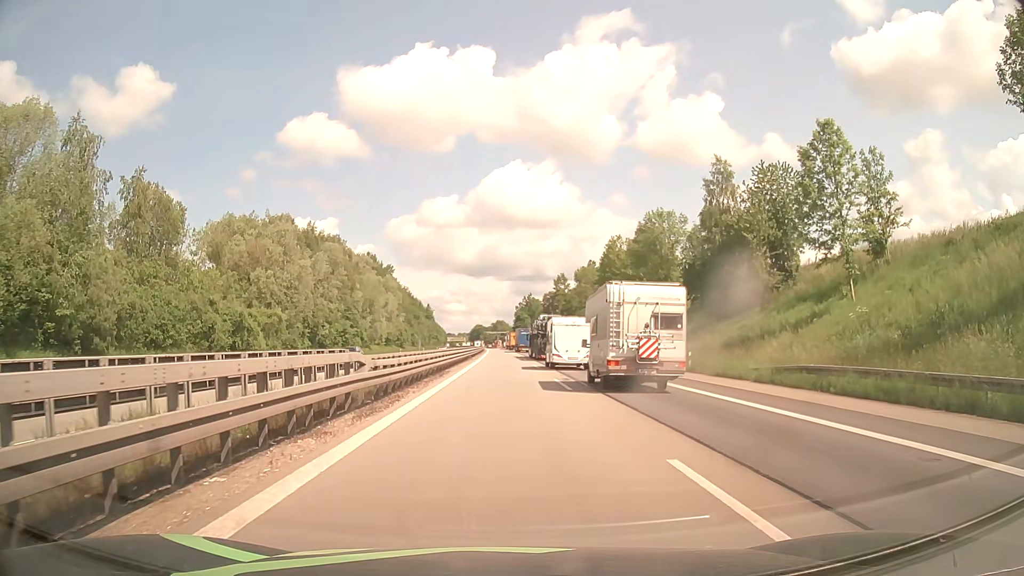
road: motorway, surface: asphalt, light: Day
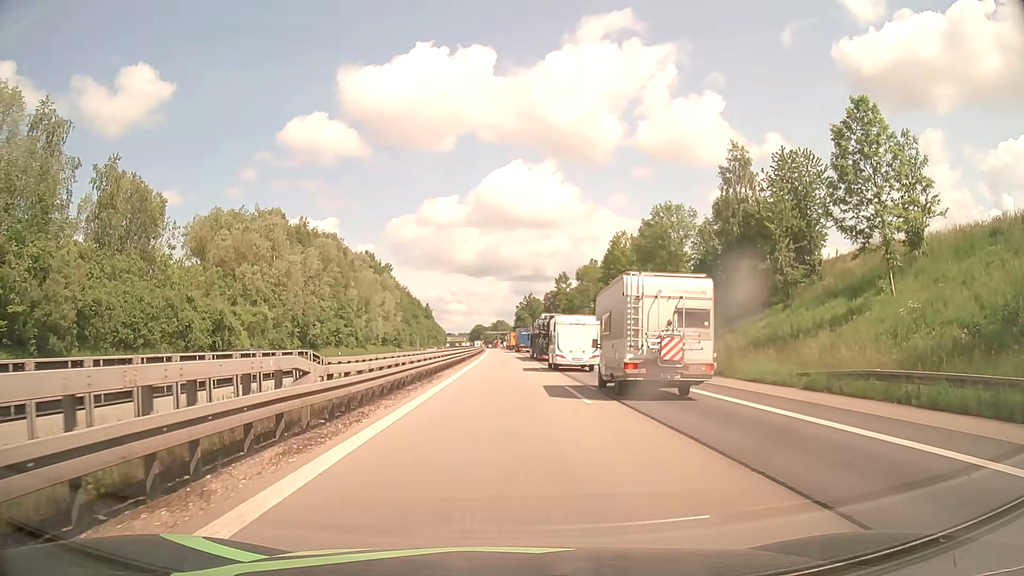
(0.0, +4.5) m; 0°
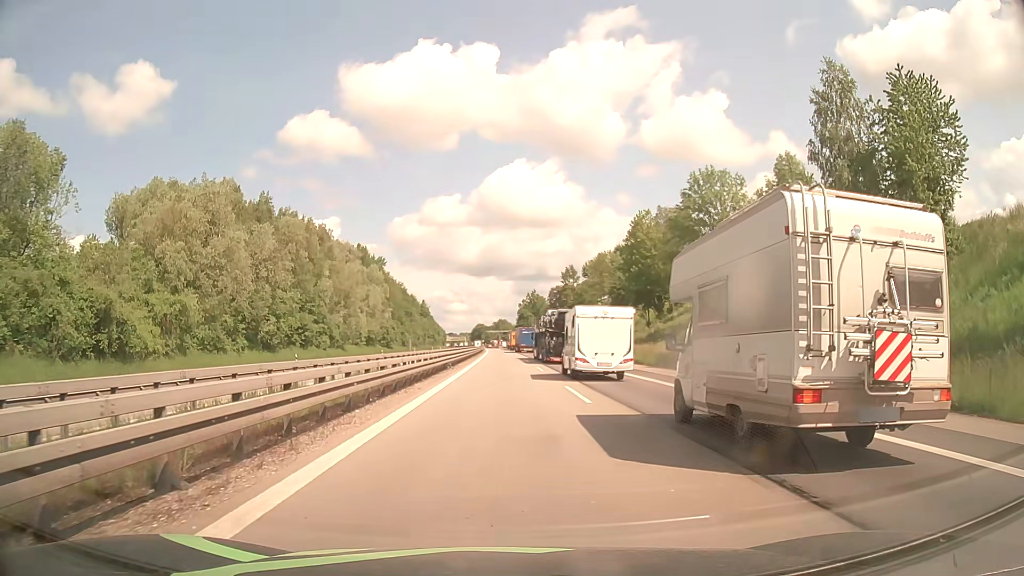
(0.0, +18.0) m; 0°
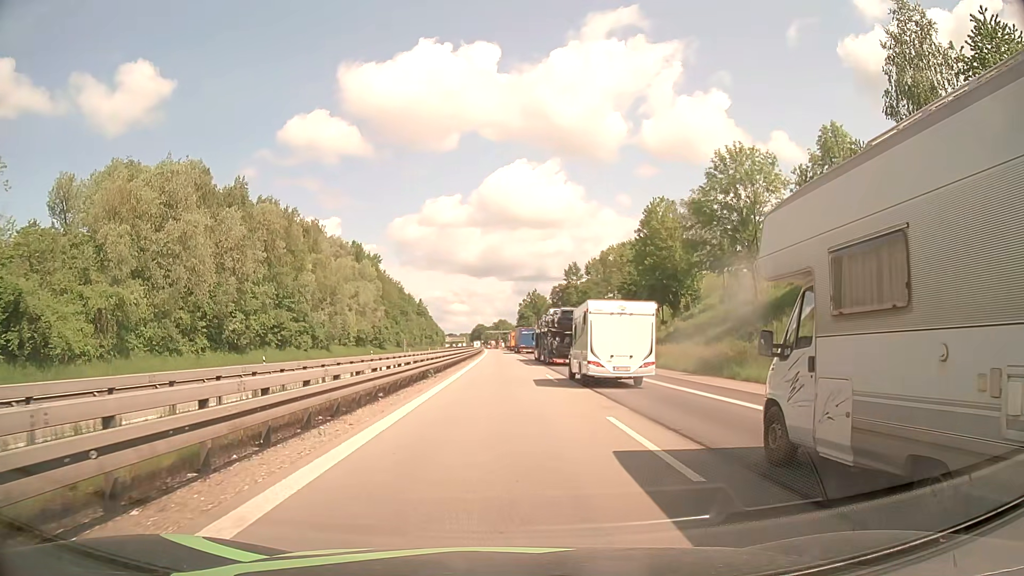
(0.0, +9.0) m; 0°
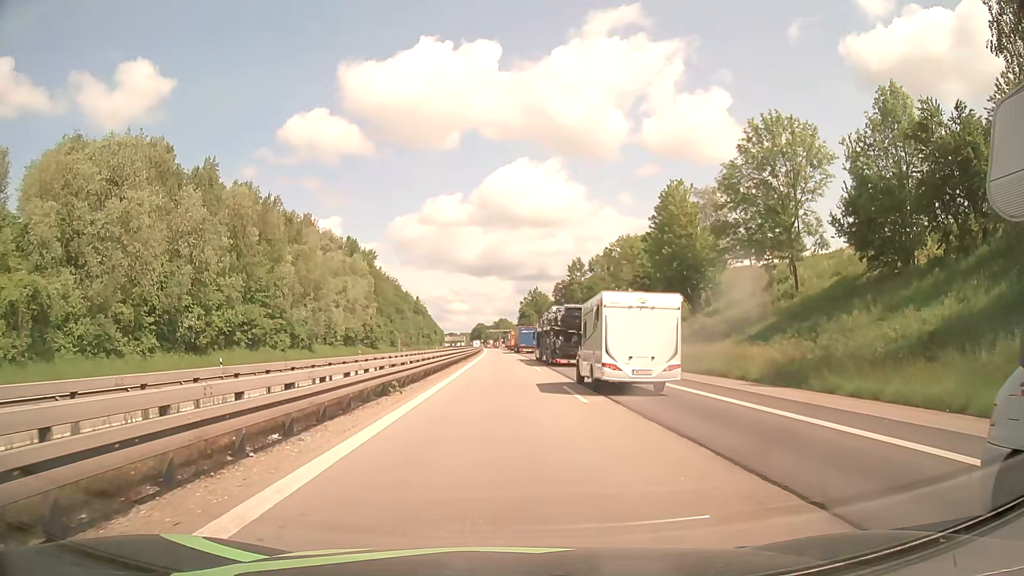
(0.0, +9.0) m; 0°
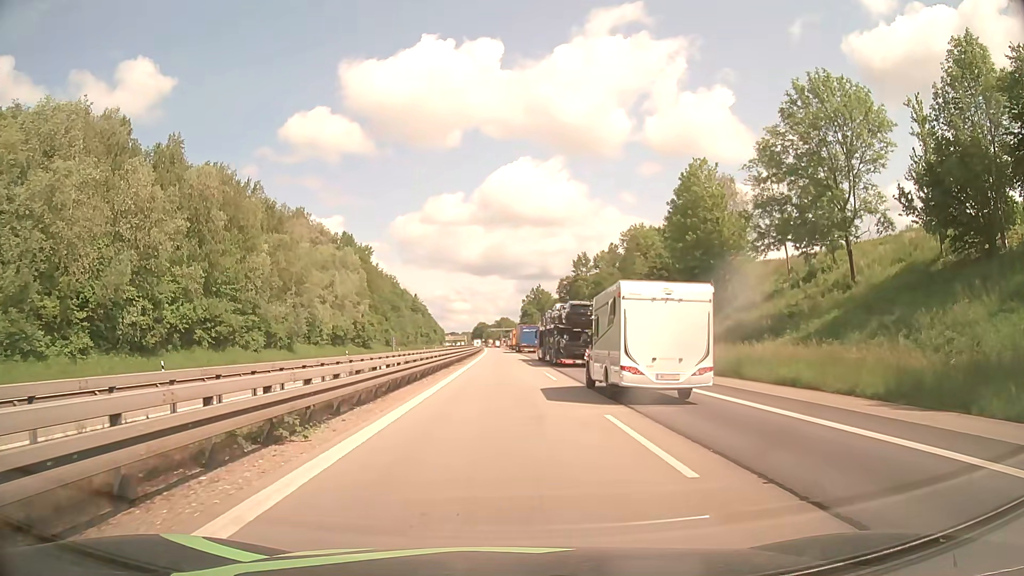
(0.0, +9.0) m; 0°
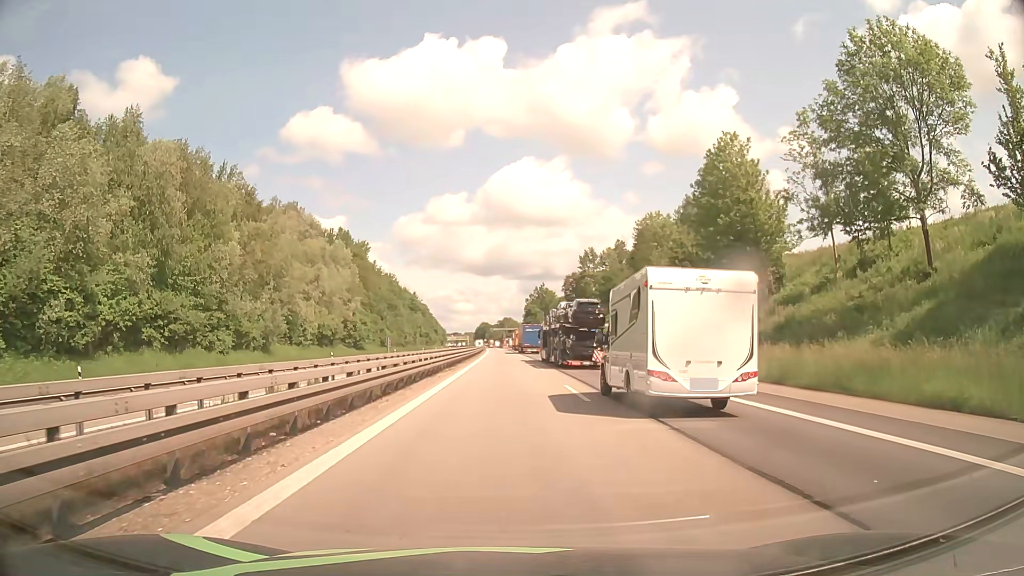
(0.0, +9.0) m; 0°
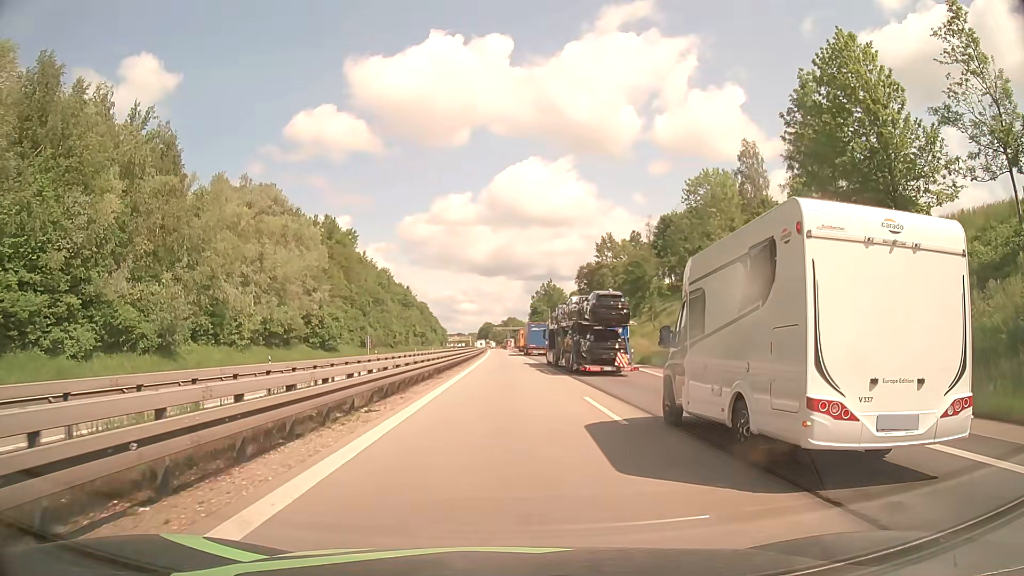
(0.0, +22.5) m; 0°
(0, +10) (0, +20) (0, +30) (0, +40) (0, +50) (0, +60) (0, +70) (-1, +80) (-1, +90) (-1, +100) m
